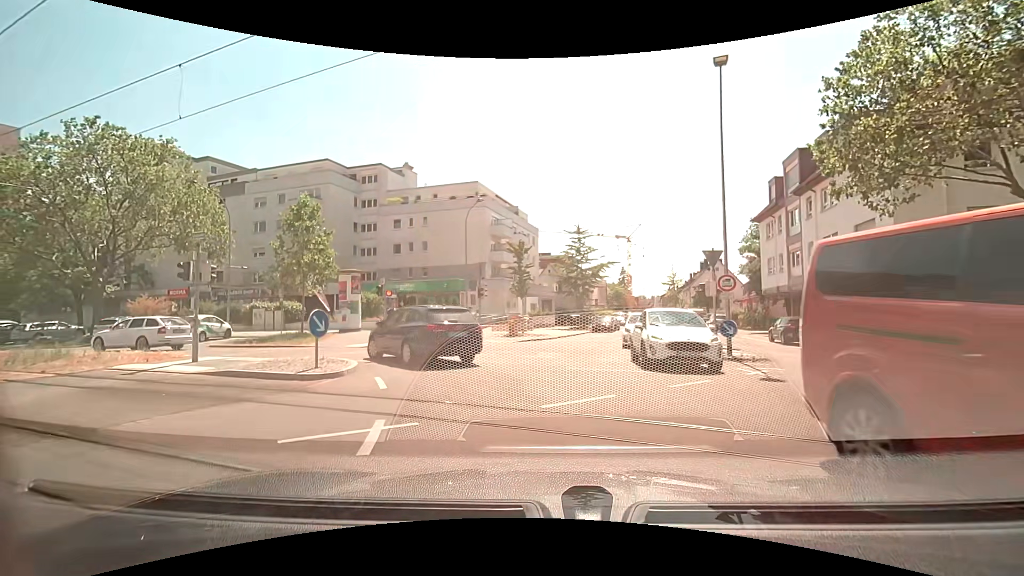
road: residential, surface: asphalt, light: Day
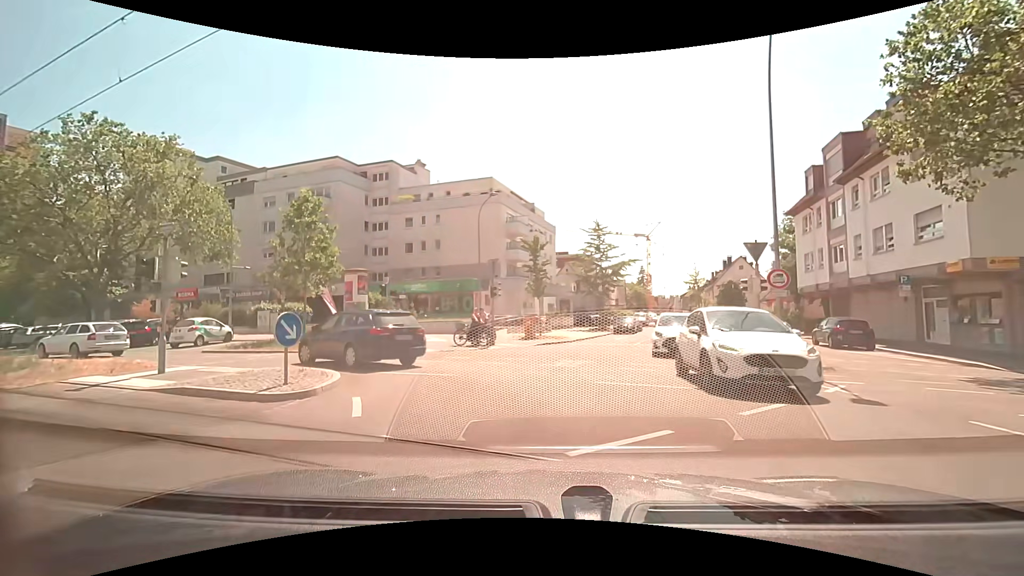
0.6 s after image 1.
(0.0, +2.2) m; -2°
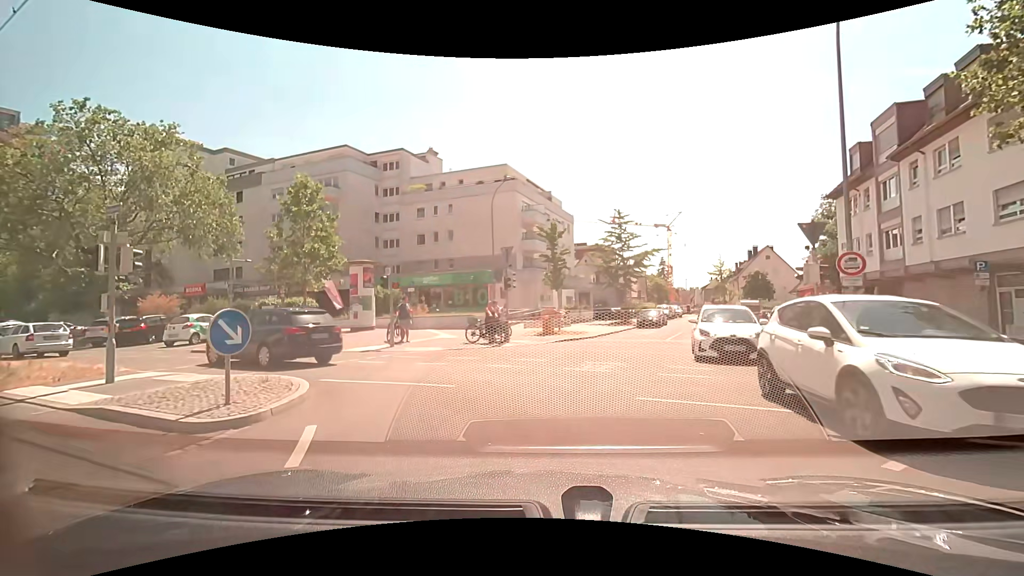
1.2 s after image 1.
(0.0, +2.3) m; -1°
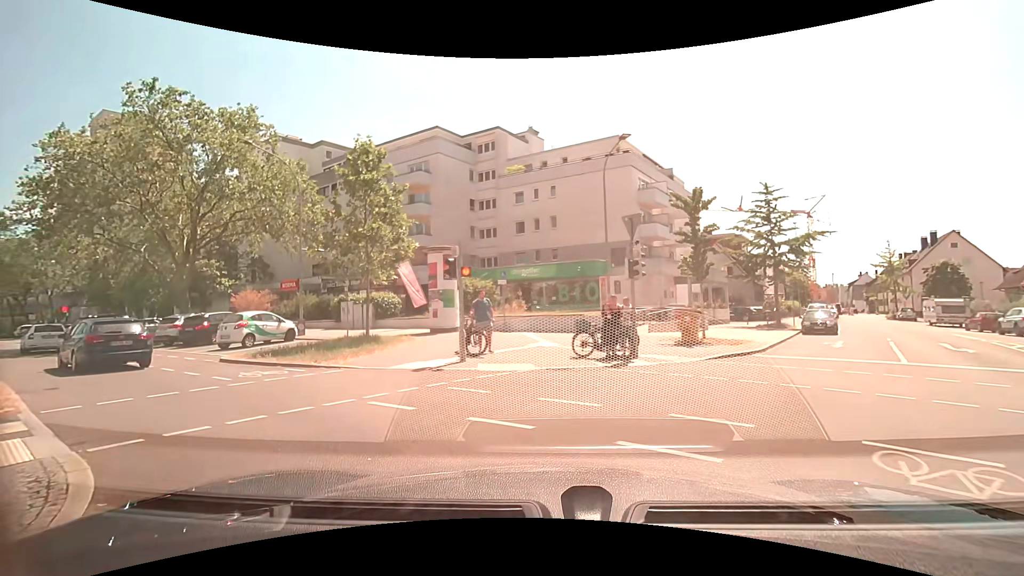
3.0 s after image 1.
(-0.7, +6.6) m; -14°
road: tertiary
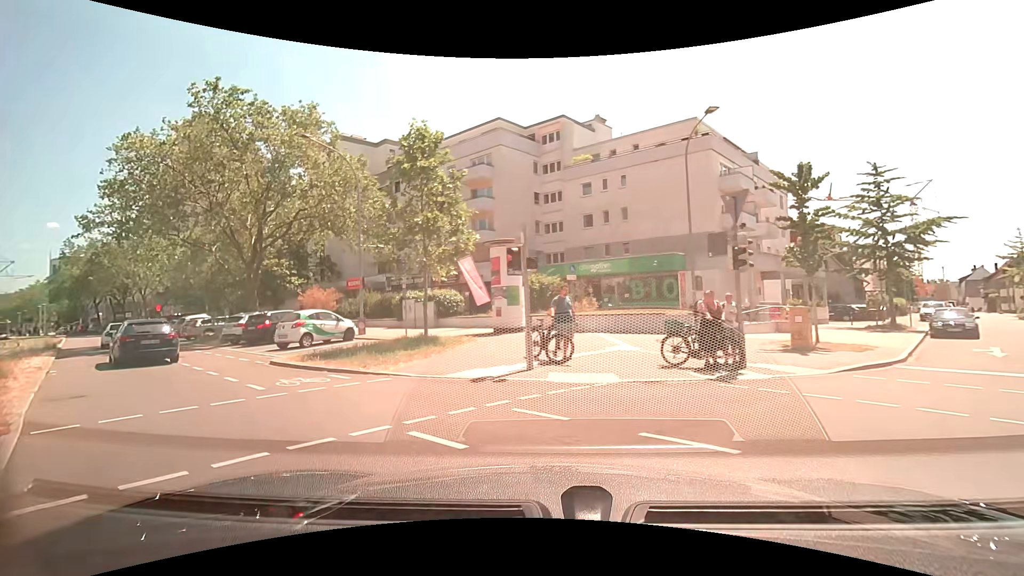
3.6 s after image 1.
(-0.1, +2.1) m; -7°
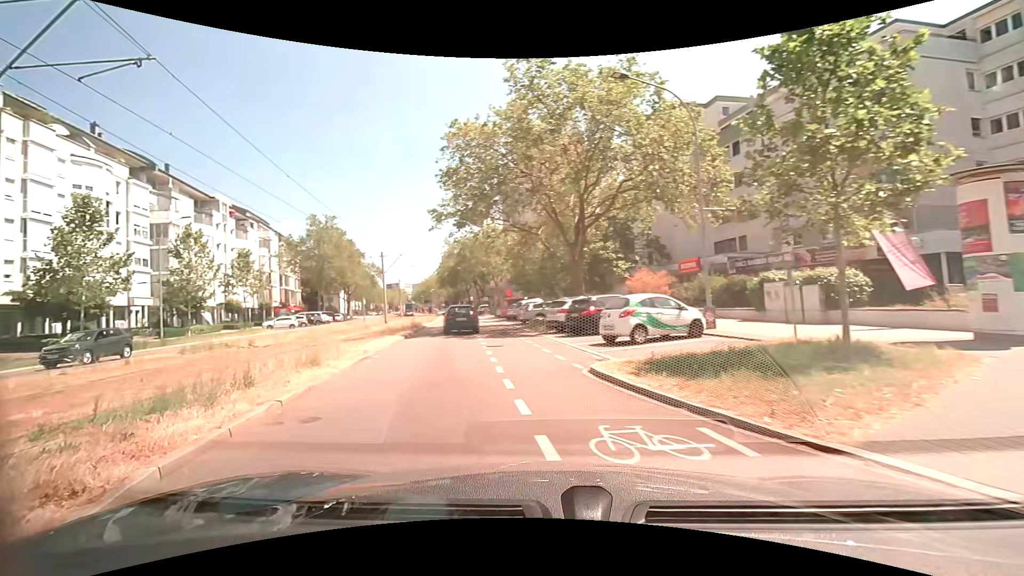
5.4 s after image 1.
(-2.0, +6.2) m; -39°
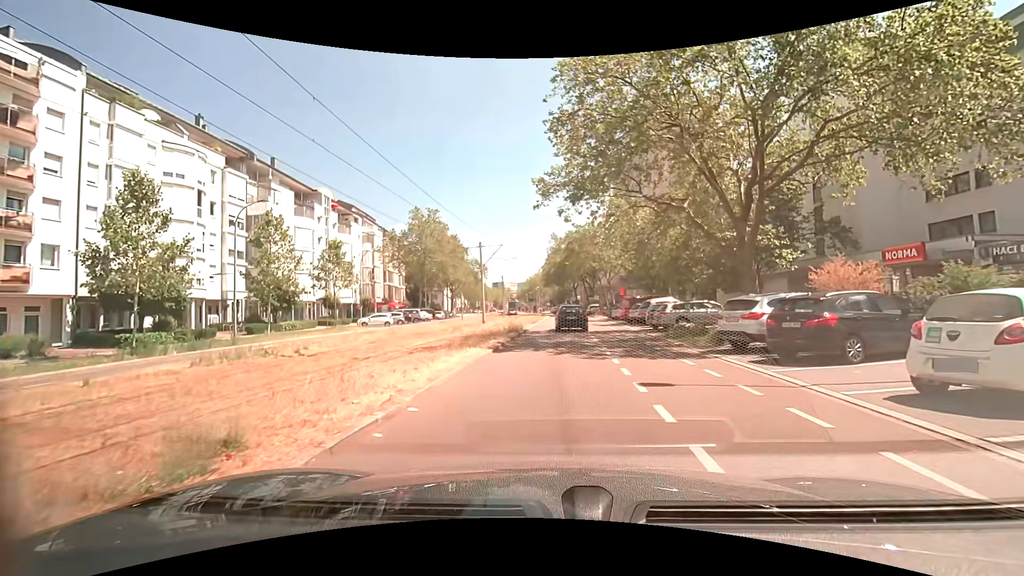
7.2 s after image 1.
(-1.1, +8.2) m; -10°
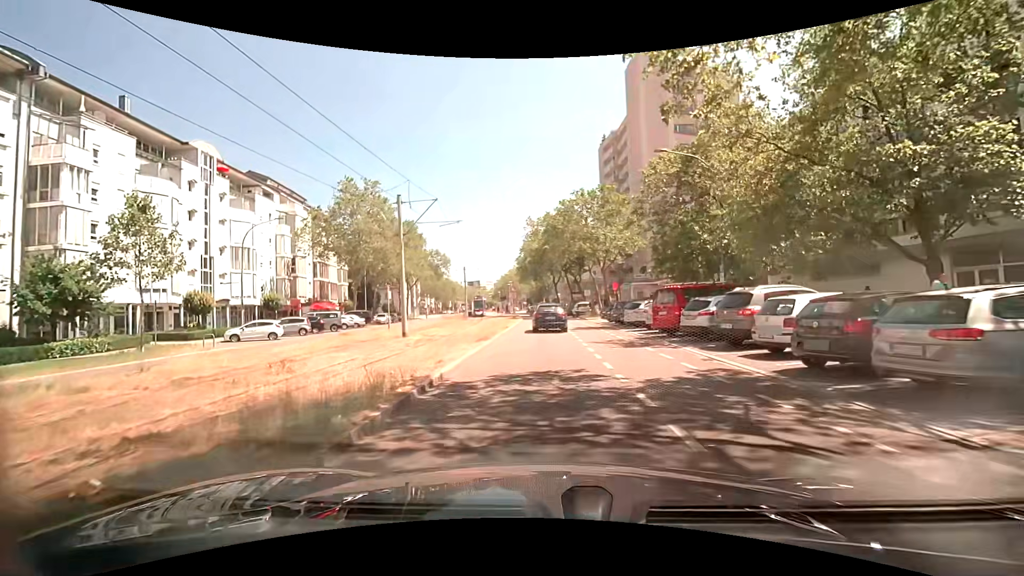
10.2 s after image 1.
(+0.5, +19.5) m; +2°
